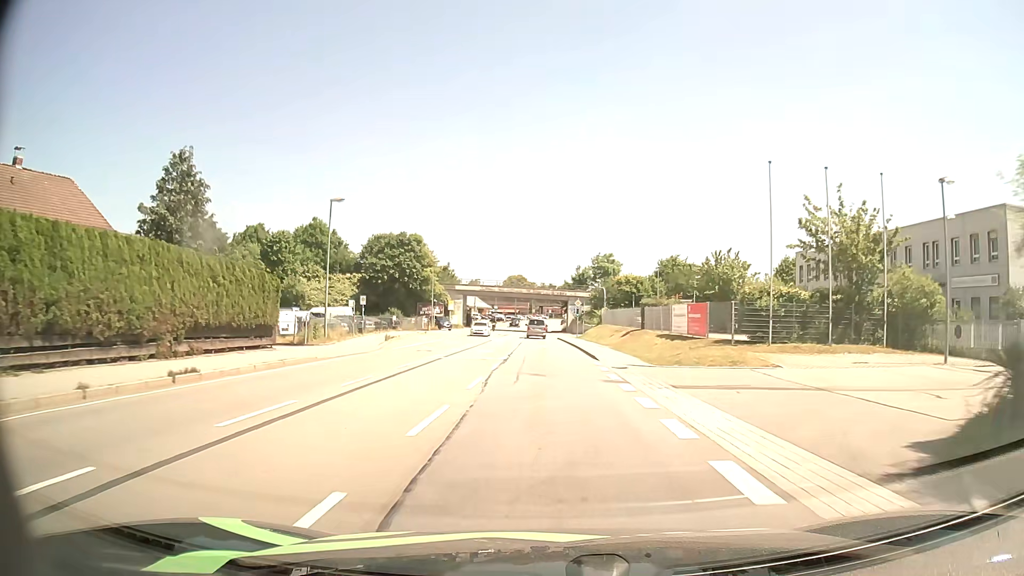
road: primary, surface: asphalt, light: Day
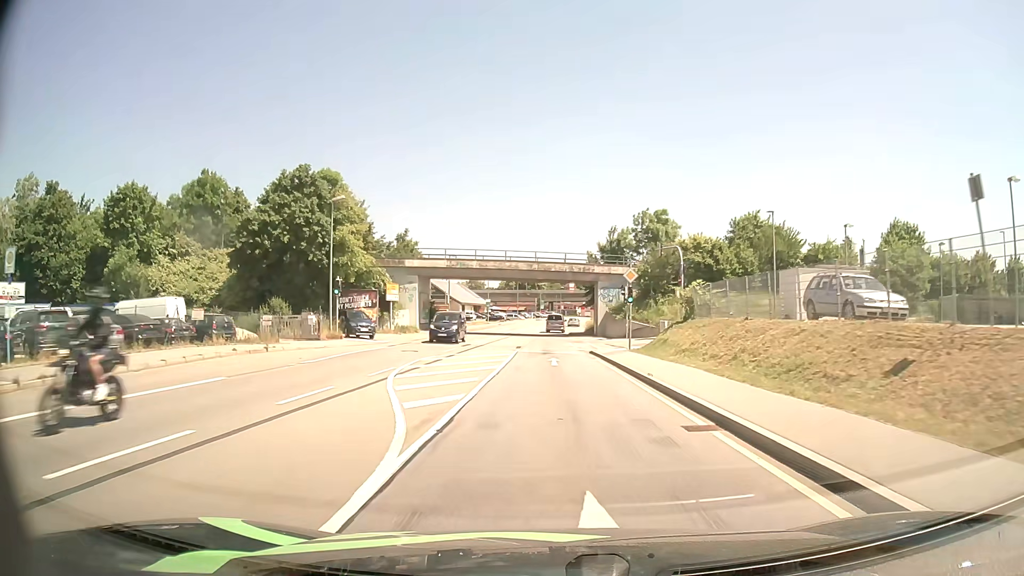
(-0.5, +40.2) m; -1°
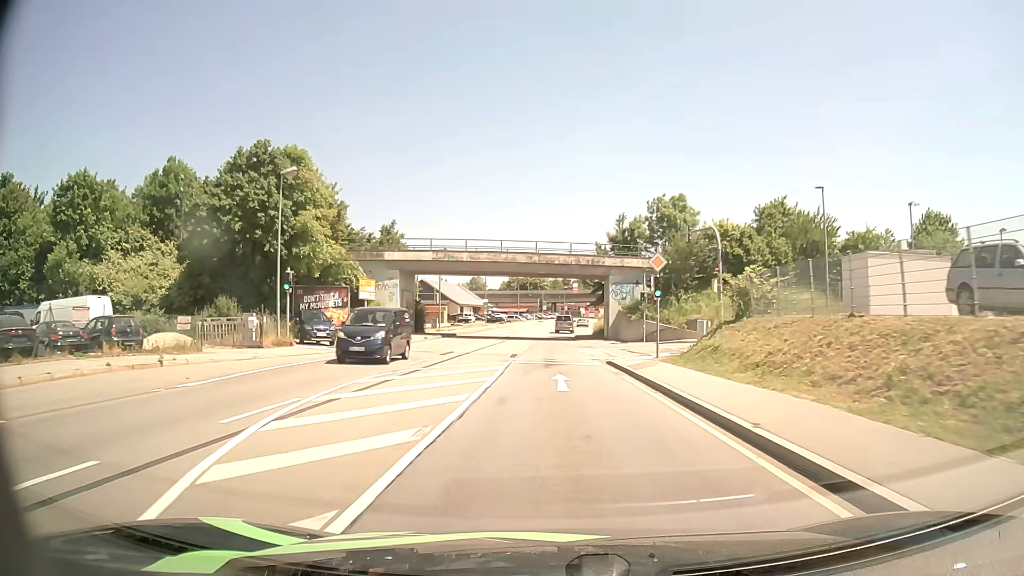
(0.0, +8.2) m; 0°
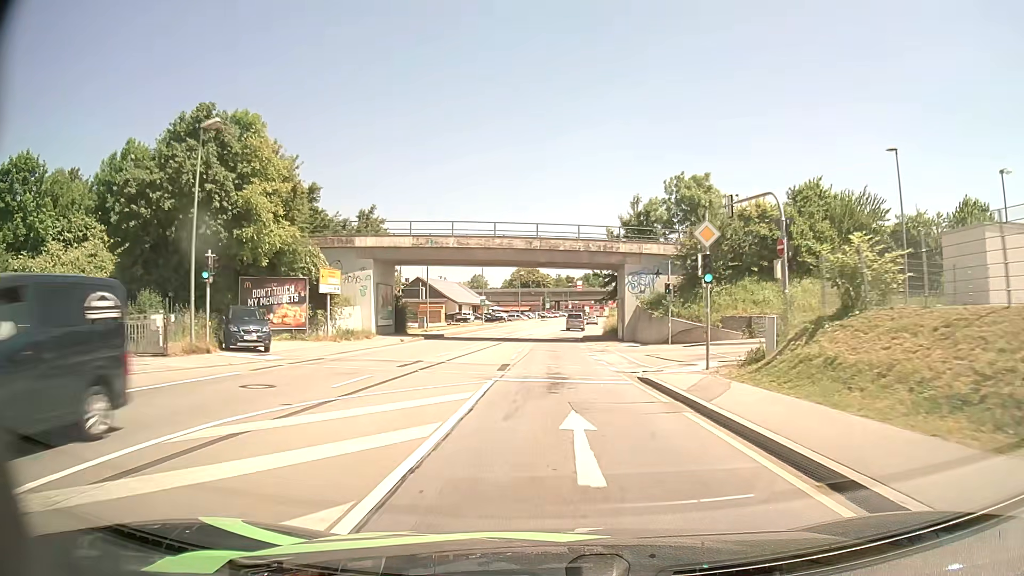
(0.0, +8.3) m; -1°
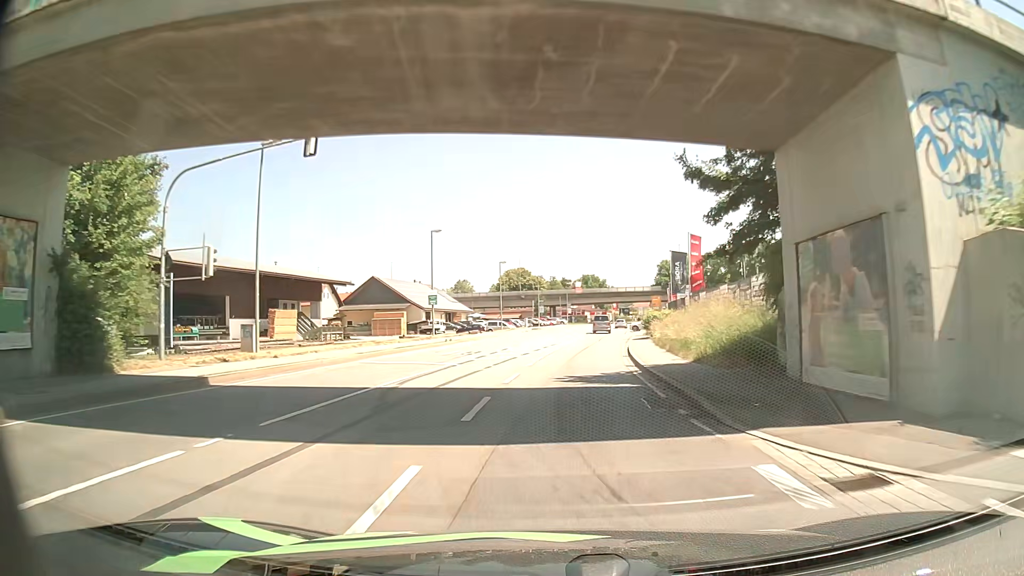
(0.0, +34.0) m; +1°
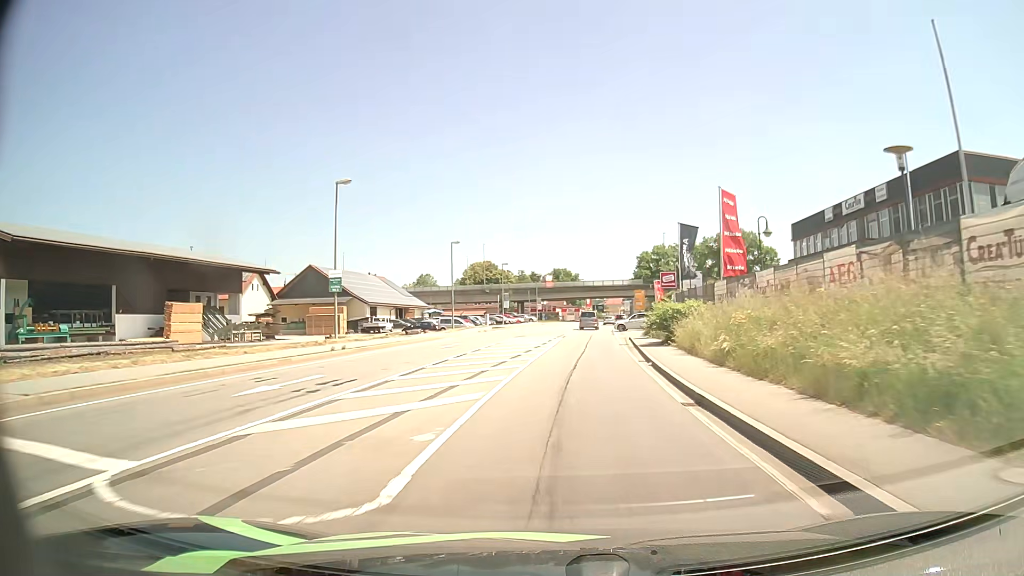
(+0.3, +17.2) m; +3°
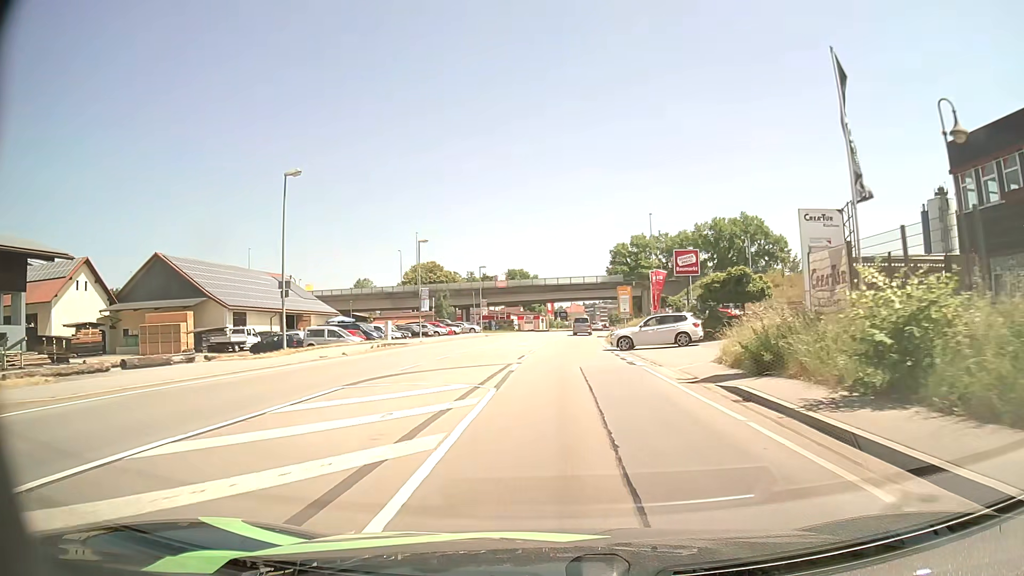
(+1.0, +32.3) m; +3°
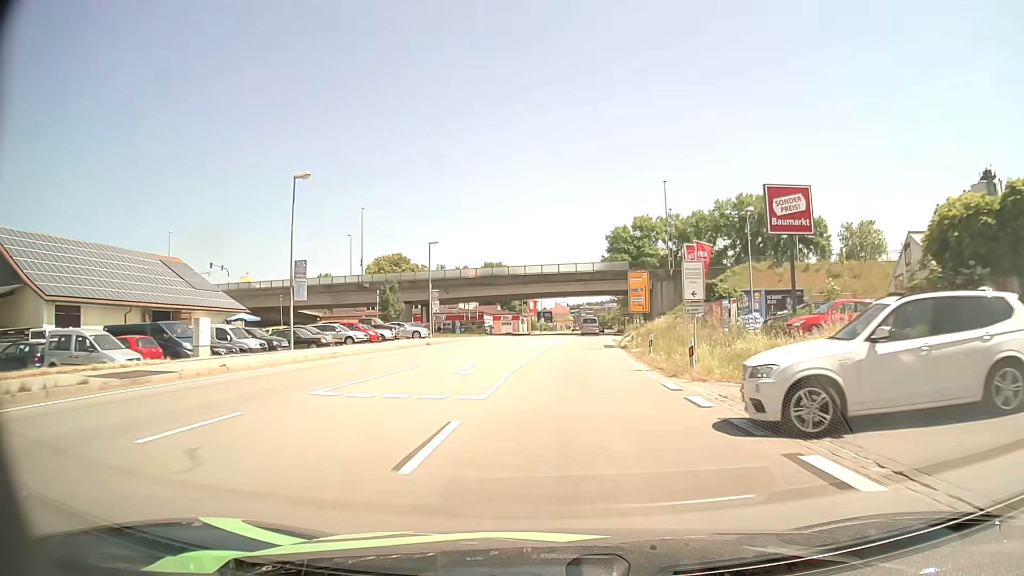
(+0.3, +25.3) m; +1°
(0, +10) (0, +20) (+1, +30) (+1, +40) (+2, +50) (+3, +60) (+4, +70) (+4, +80) (+5, +90) (+5, +100) m
